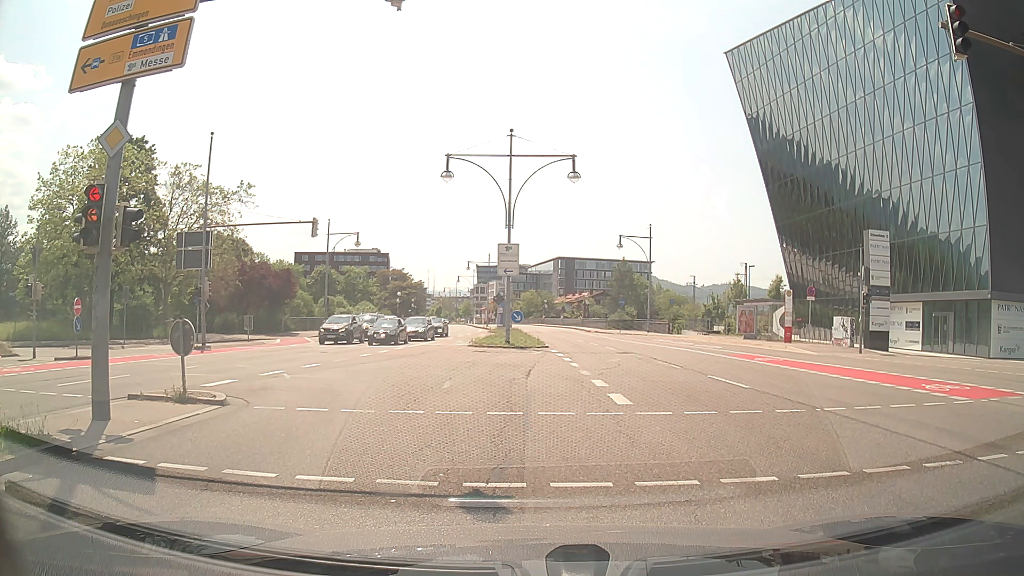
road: primary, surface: asphalt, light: Day
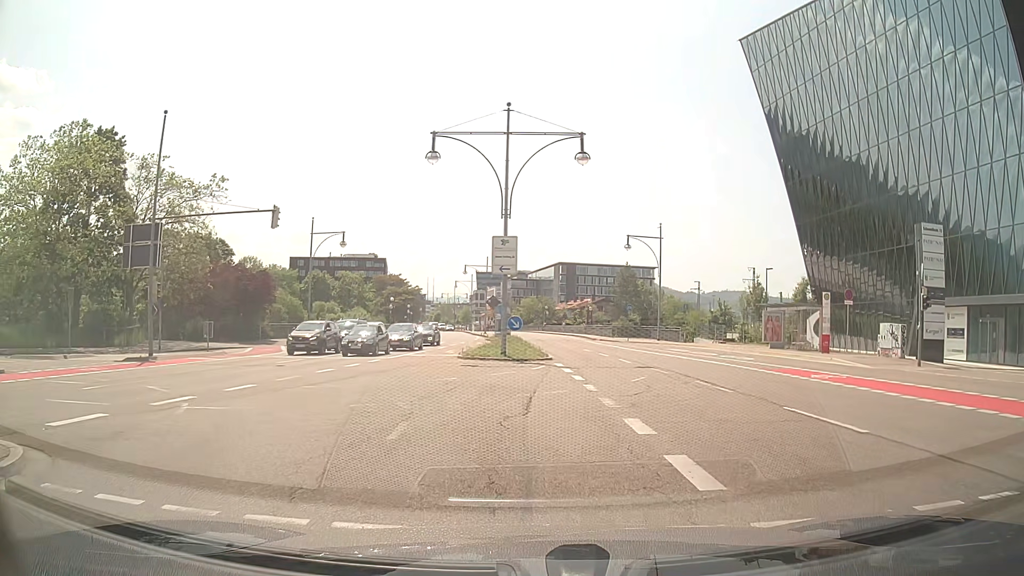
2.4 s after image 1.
(-0.1, +5.8) m; 0°
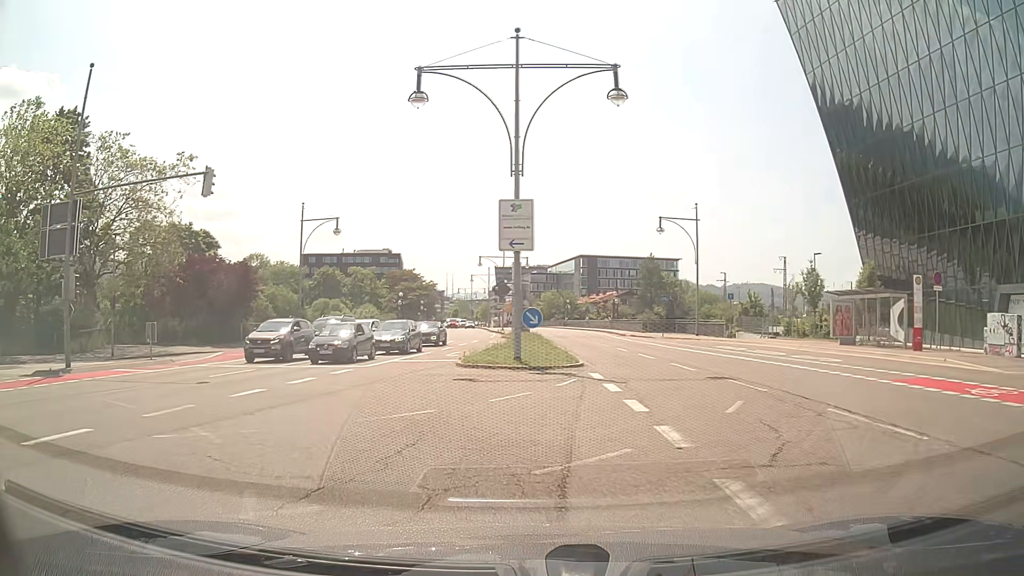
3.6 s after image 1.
(-0.1, +7.4) m; -2°
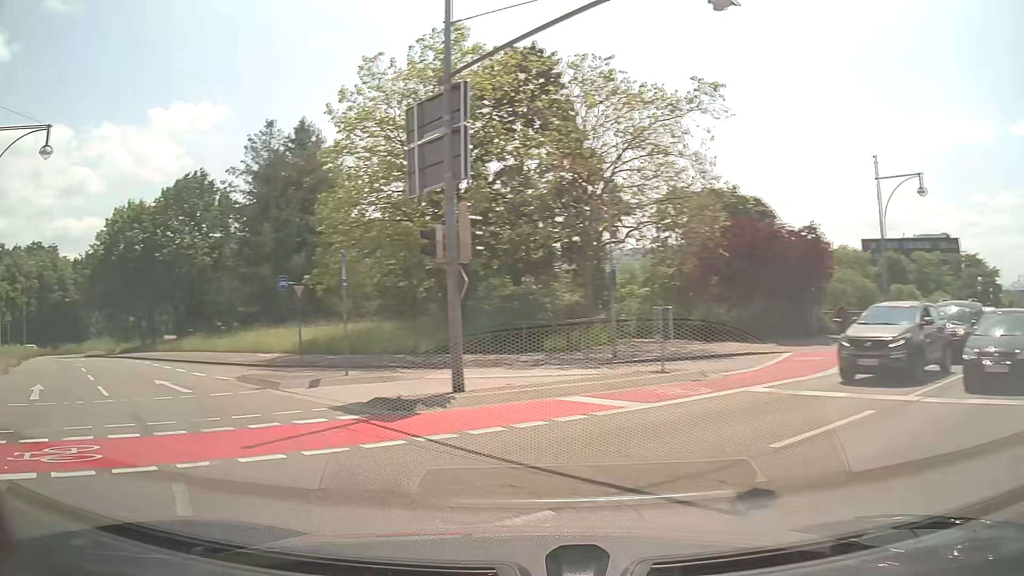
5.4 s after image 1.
(-4.6, +11.2) m; -49°
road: primary_link
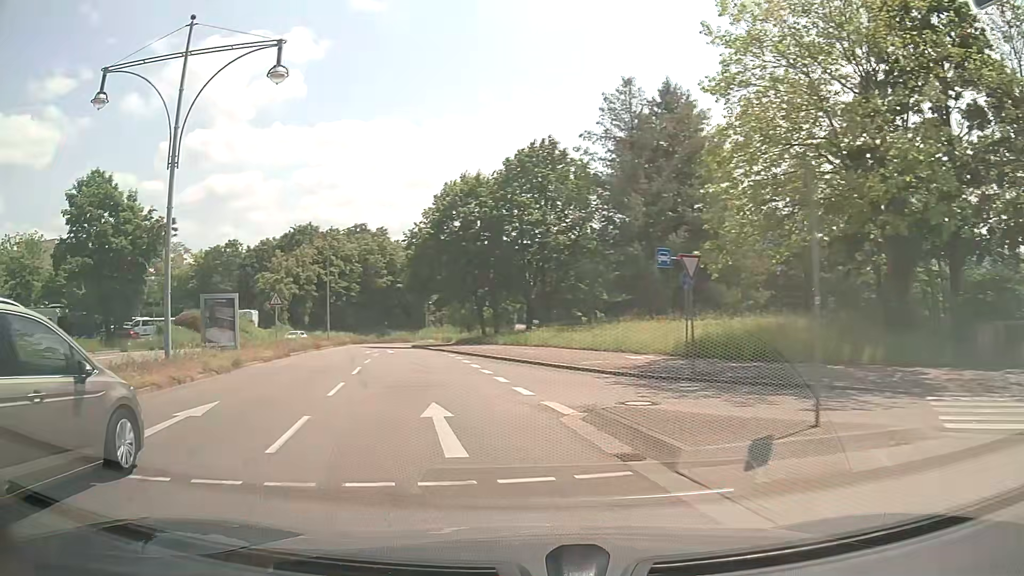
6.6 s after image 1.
(-2.7, +8.6) m; -30°
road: trunk_link
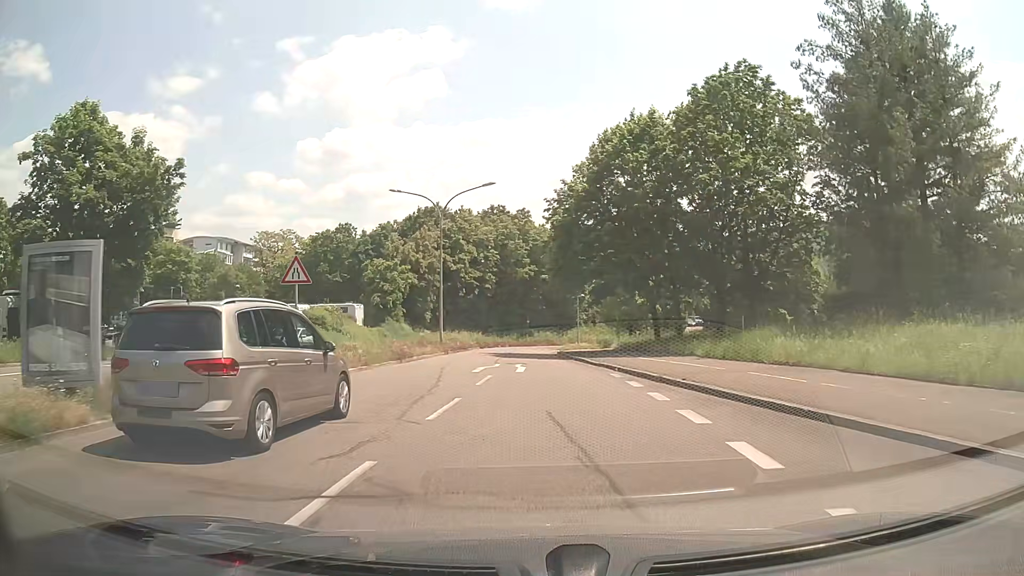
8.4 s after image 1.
(-2.3, +16.0) m; -12°
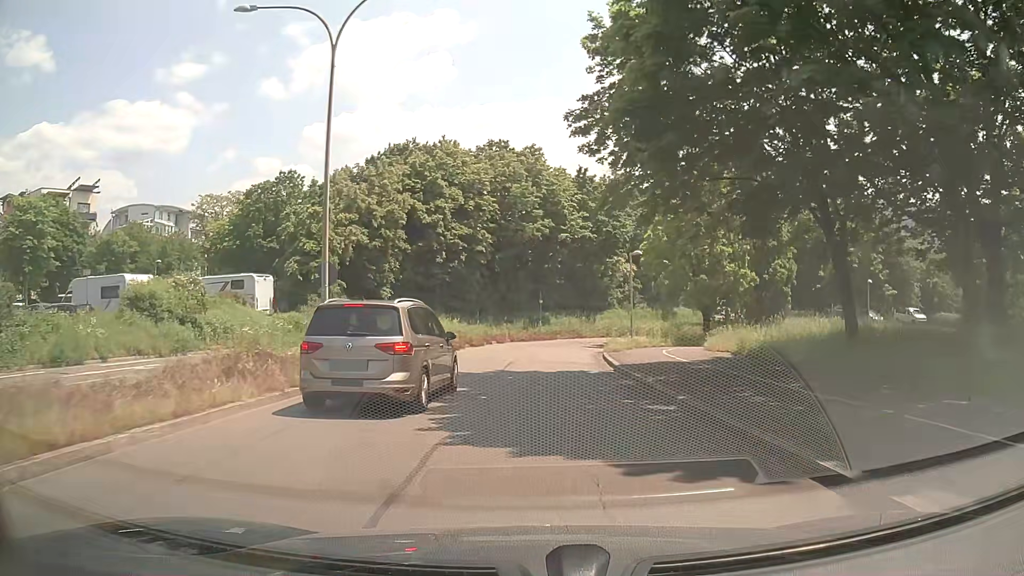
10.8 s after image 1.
(-0.3, +25.3) m; 0°
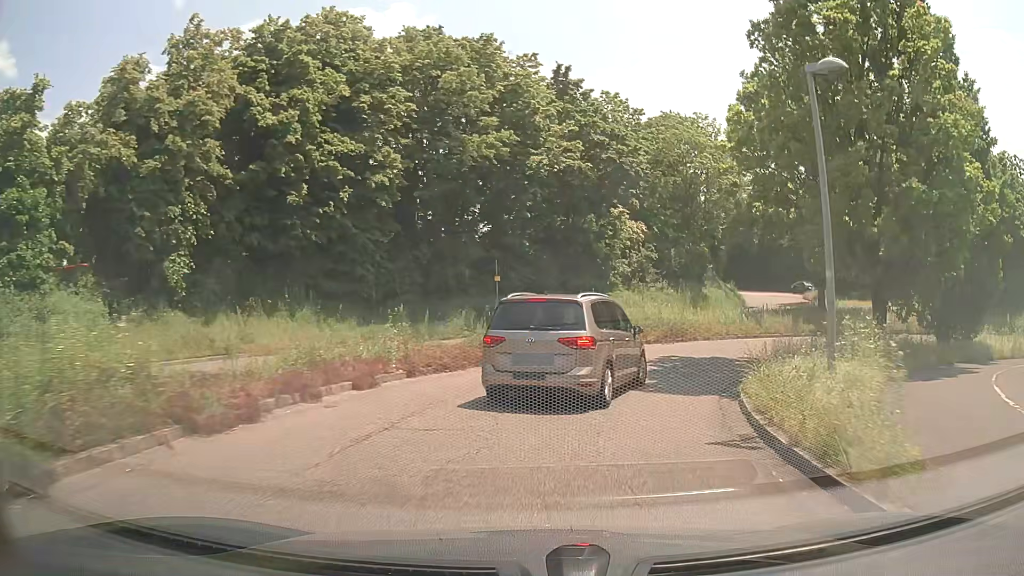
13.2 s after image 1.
(+0.2, +24.3) m; +2°
(+1, +10) (+5, +19) (+13, +24) (+23, +25) (+32, +20) (+38, +12) (+41, +2) (+43, -8) (+45, -17) (+47, -27) m
